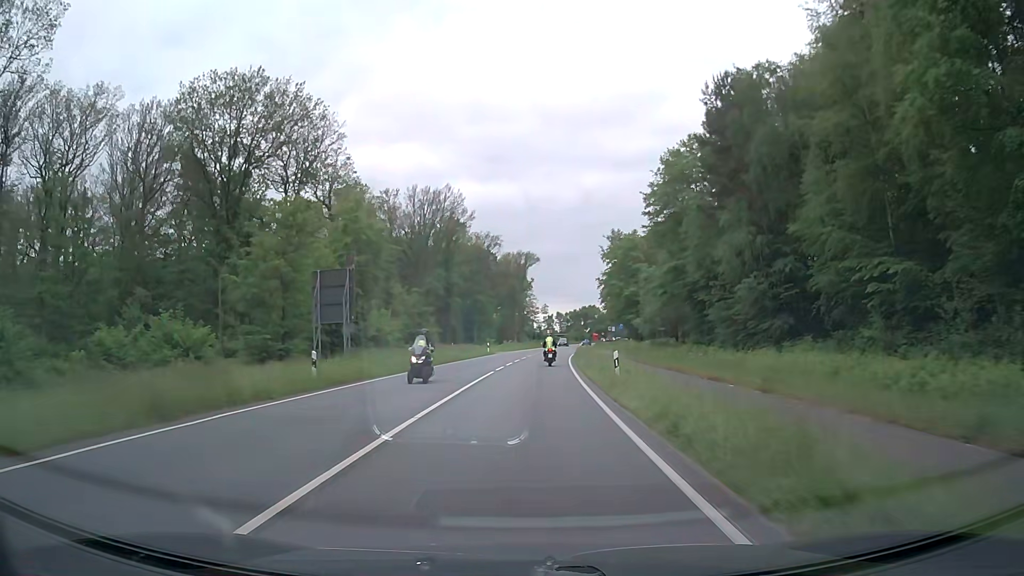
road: primary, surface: asphalt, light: Day
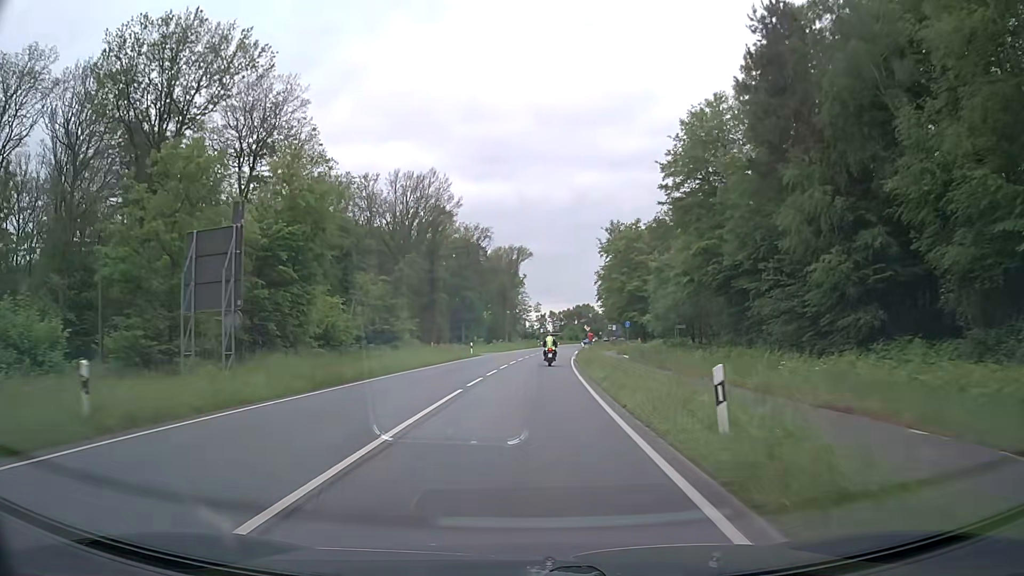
(+0.1, +10.9) m; +1°
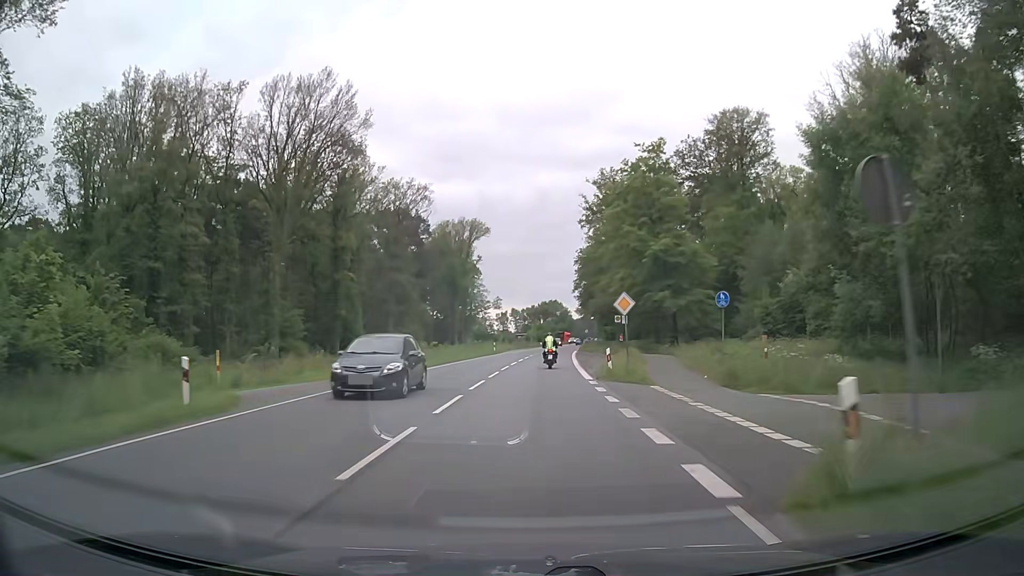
(+1.3, +43.3) m; +3°
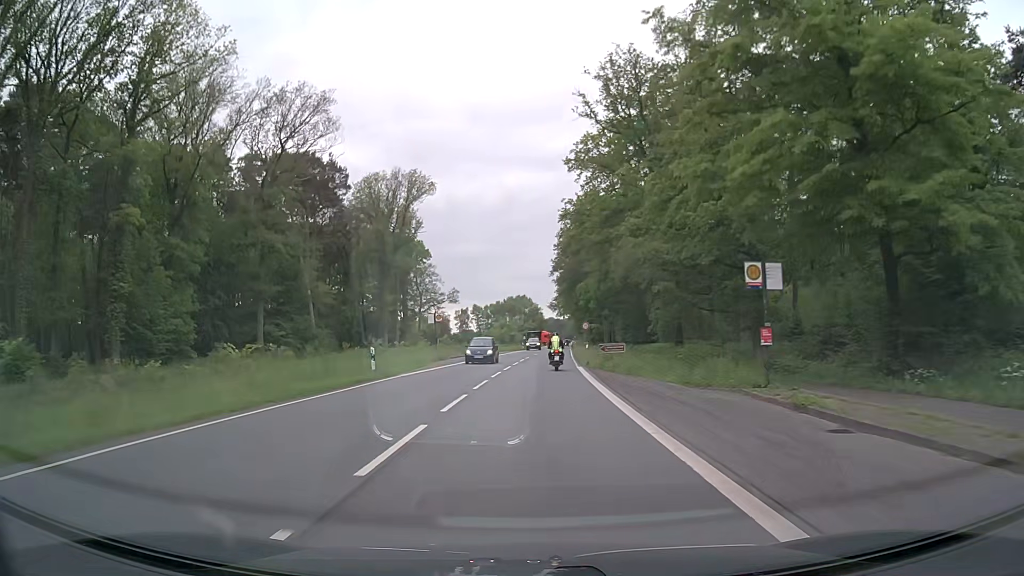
(+1.2, +42.0) m; +3°
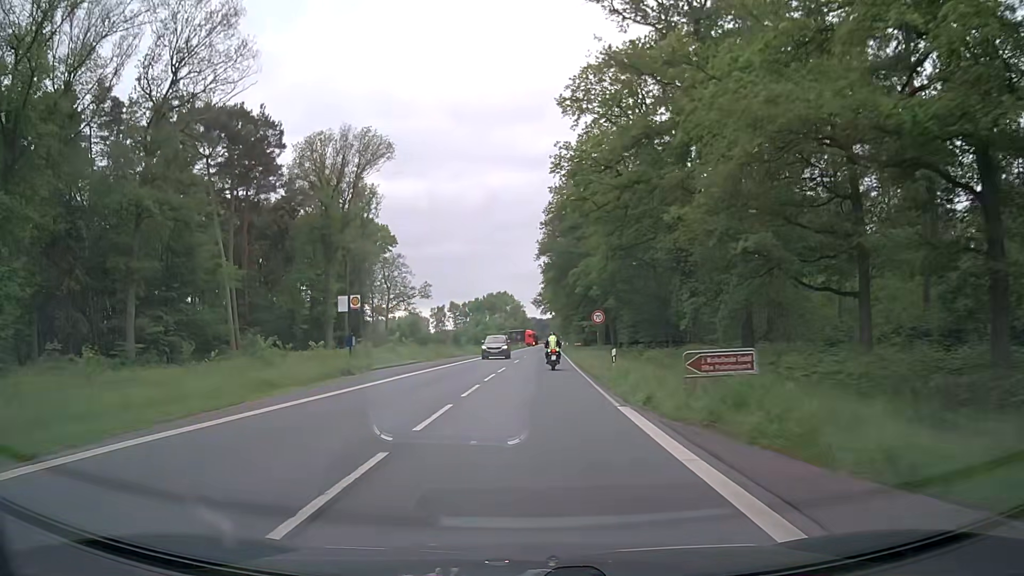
(+0.2, +20.8) m; +1°
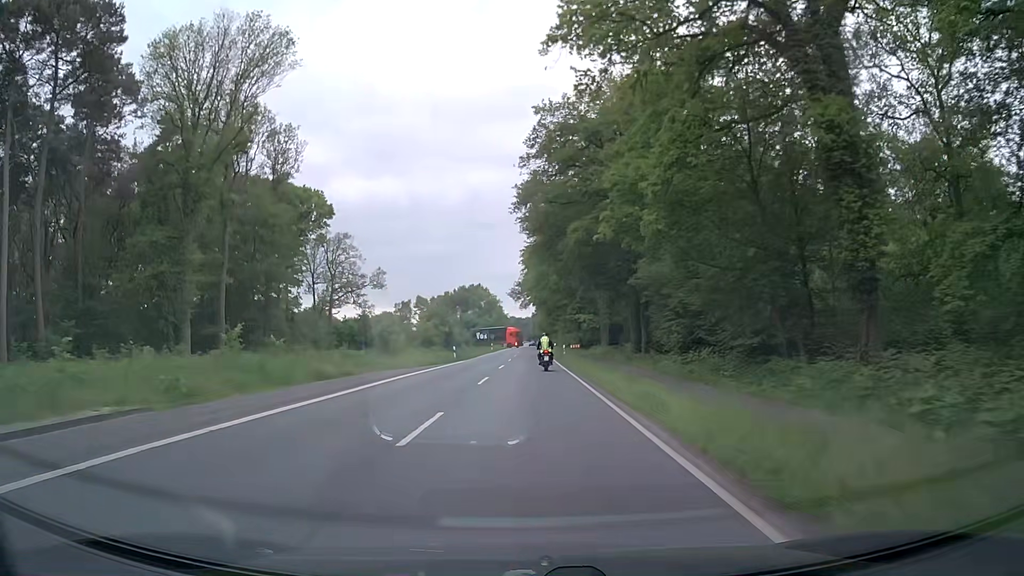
(+0.9, +31.6) m; +2°
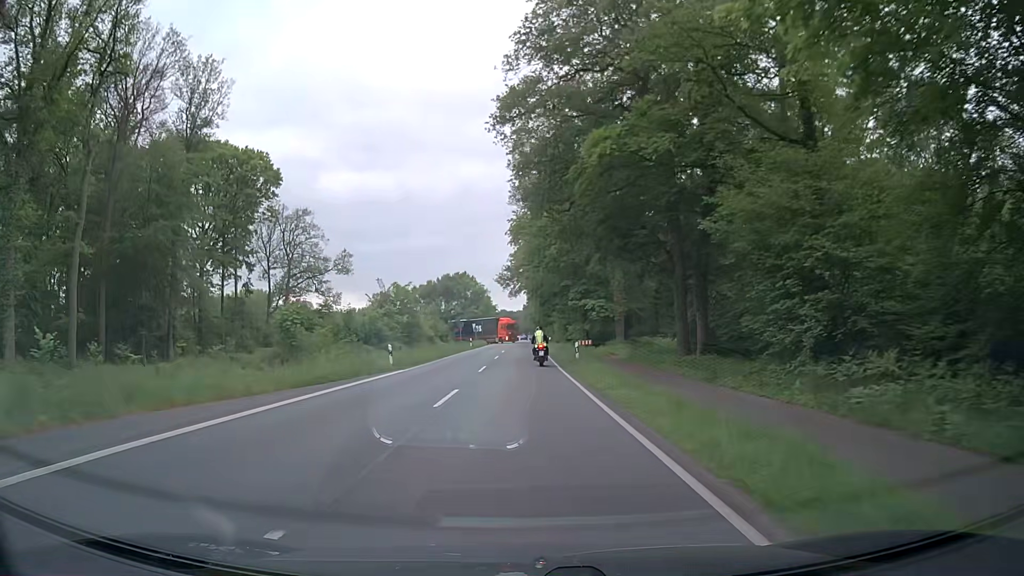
(+0.3, +19.7) m; +1°
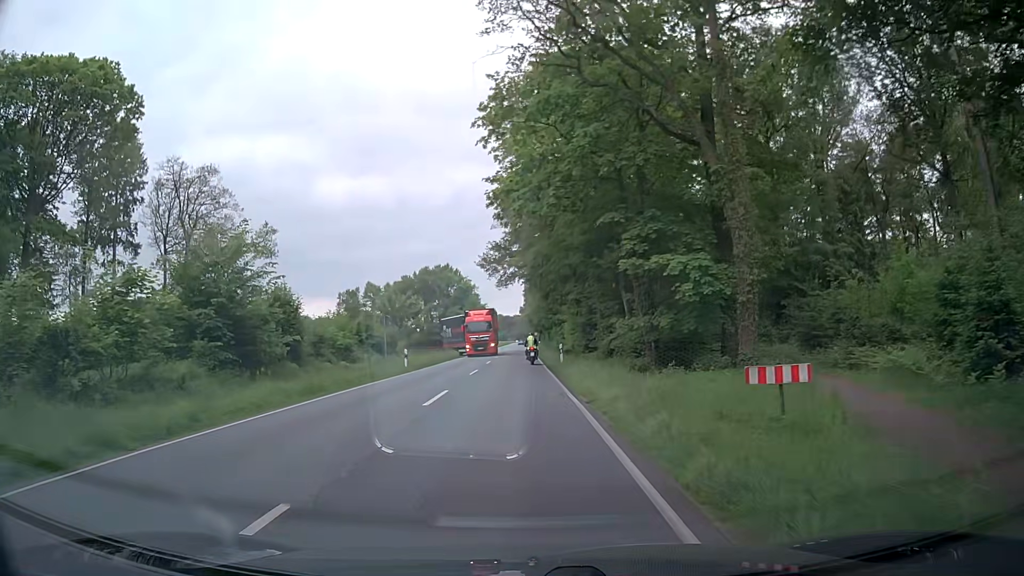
(+0.3, +34.6) m; 0°
(0, +10) (0, +20) (0, +30) (0, +40) (0, +50) (0, +60) (0, +70) (0, +80) (0, +90) (0, +100) m
